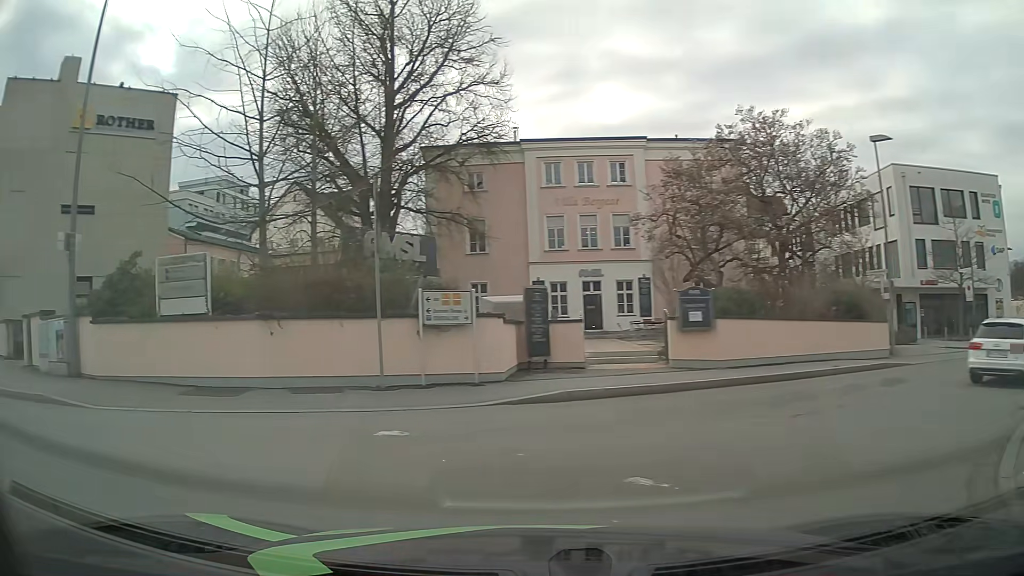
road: residential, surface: asphalt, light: Day
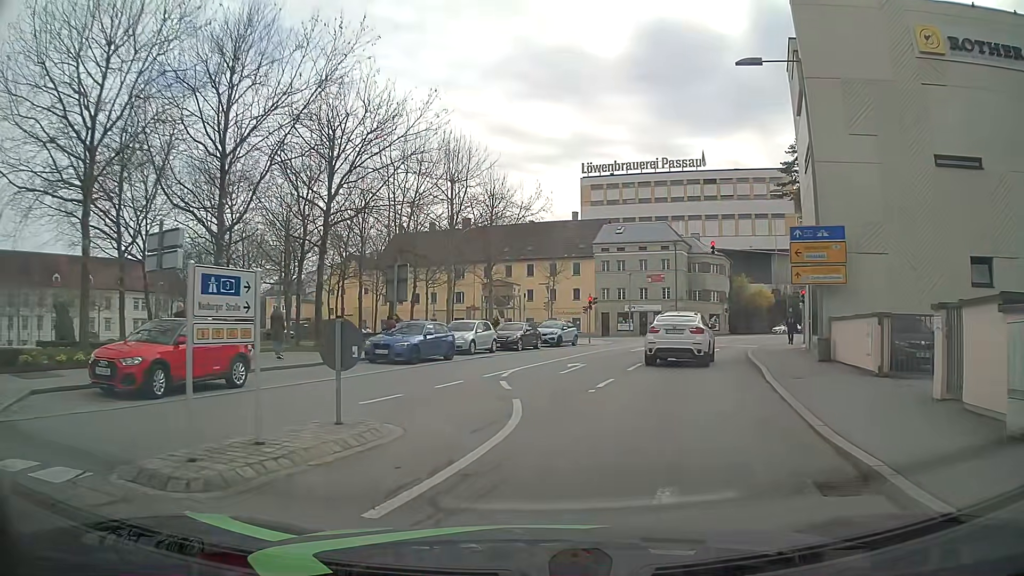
(-7.0, +7.6) m; -72°
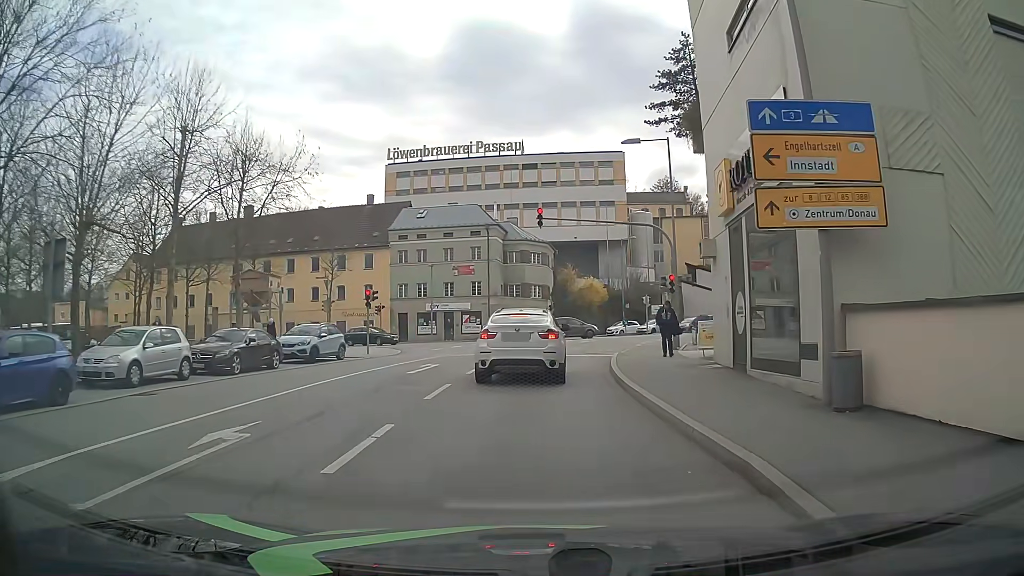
(+2.4, +12.7) m; +16°
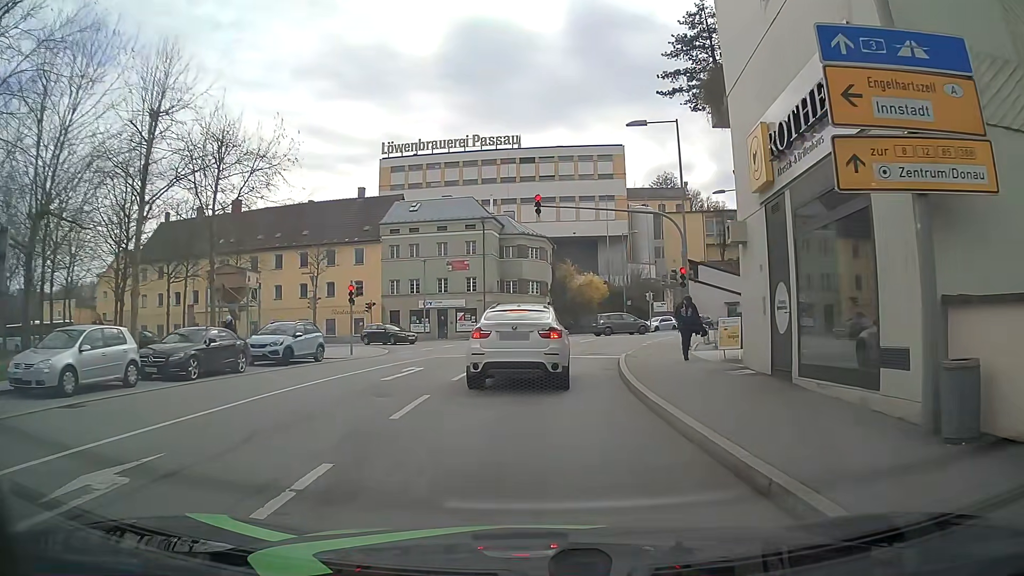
(0.0, +2.7) m; 0°
